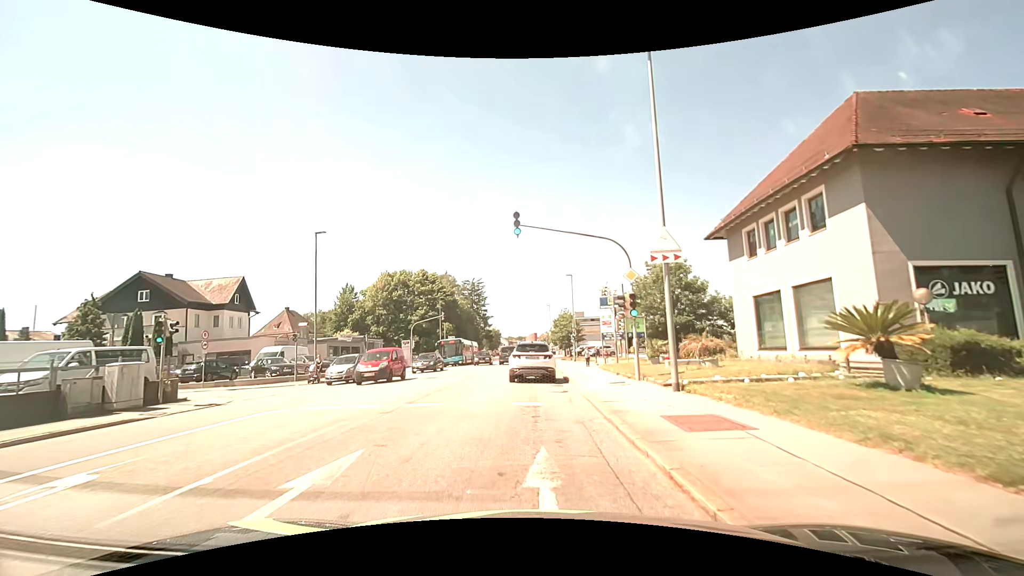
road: tertiary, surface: asphalt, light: Day
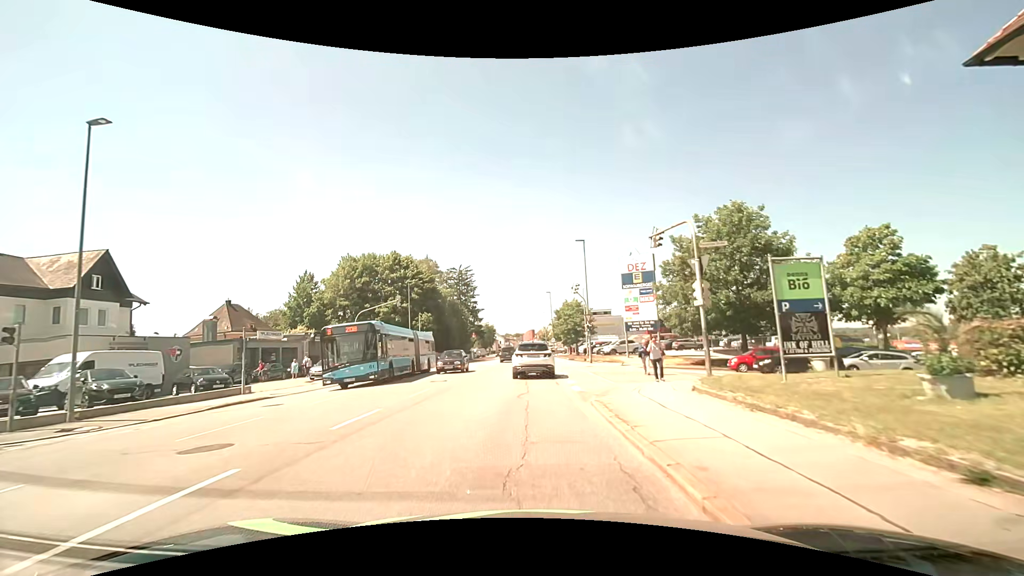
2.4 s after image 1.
(+0.2, +18.1) m; 0°
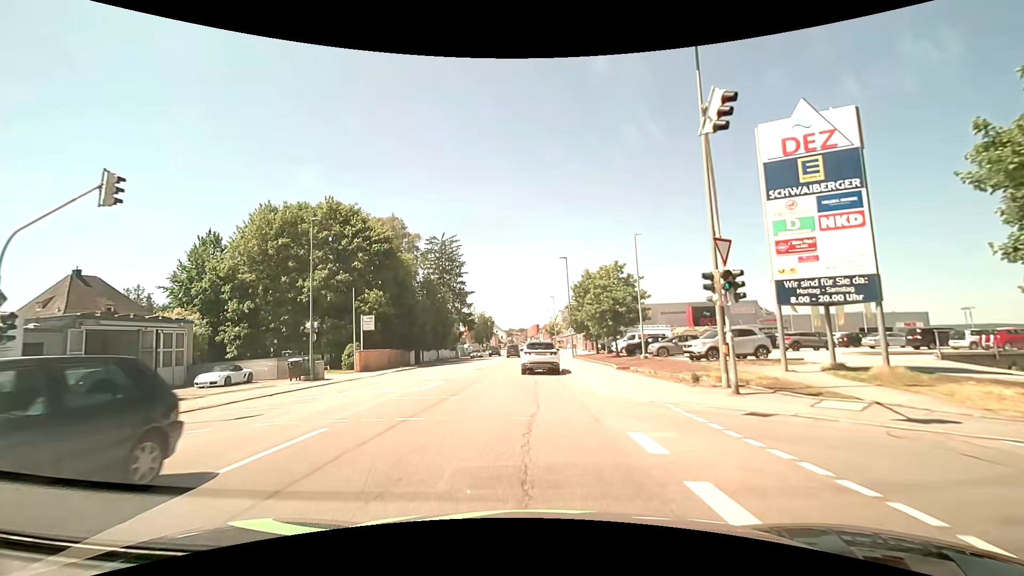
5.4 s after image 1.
(+0.1, +27.9) m; 0°
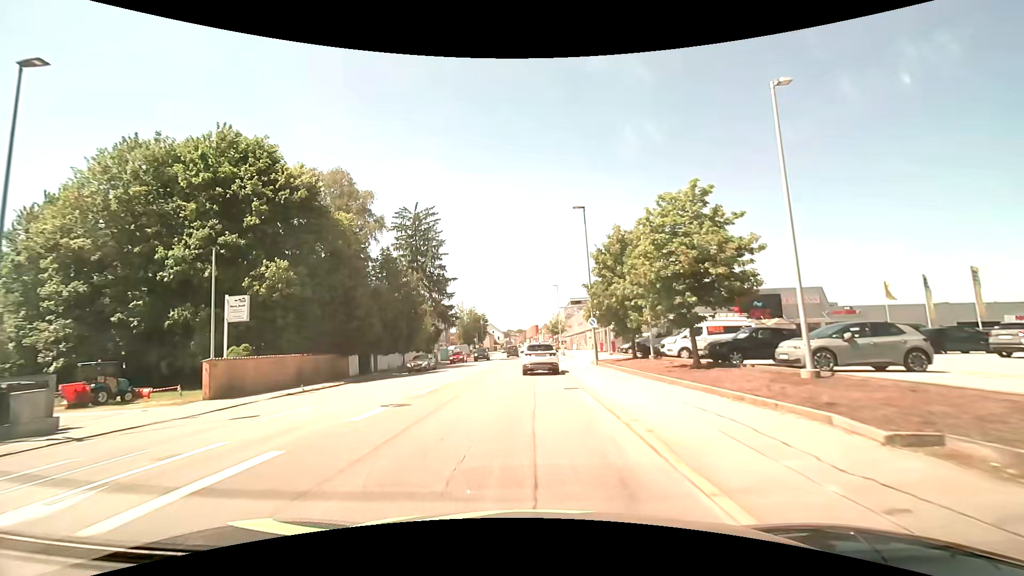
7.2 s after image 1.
(-0.1, +18.9) m; 0°
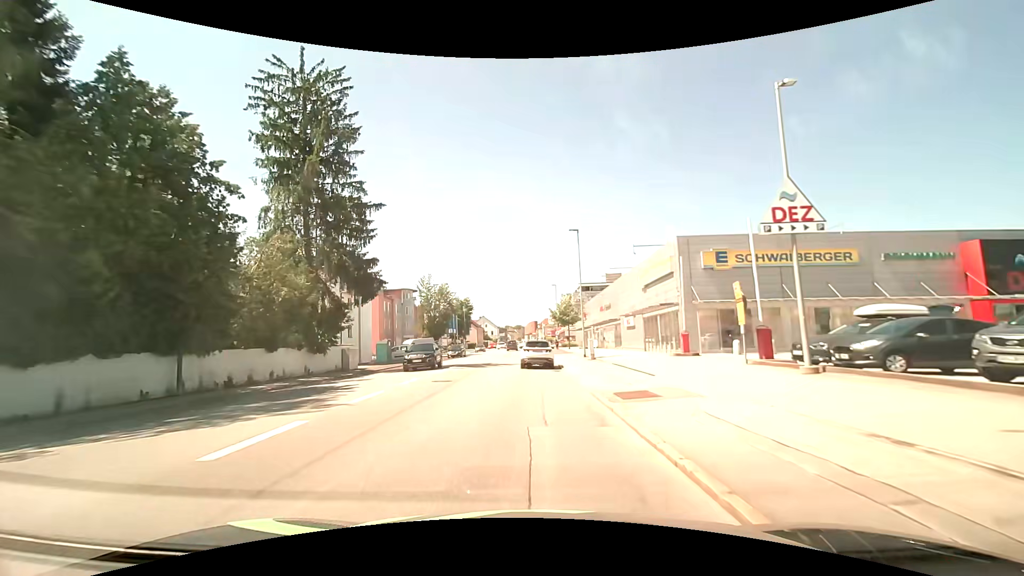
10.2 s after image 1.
(+0.1, +33.9) m; 0°
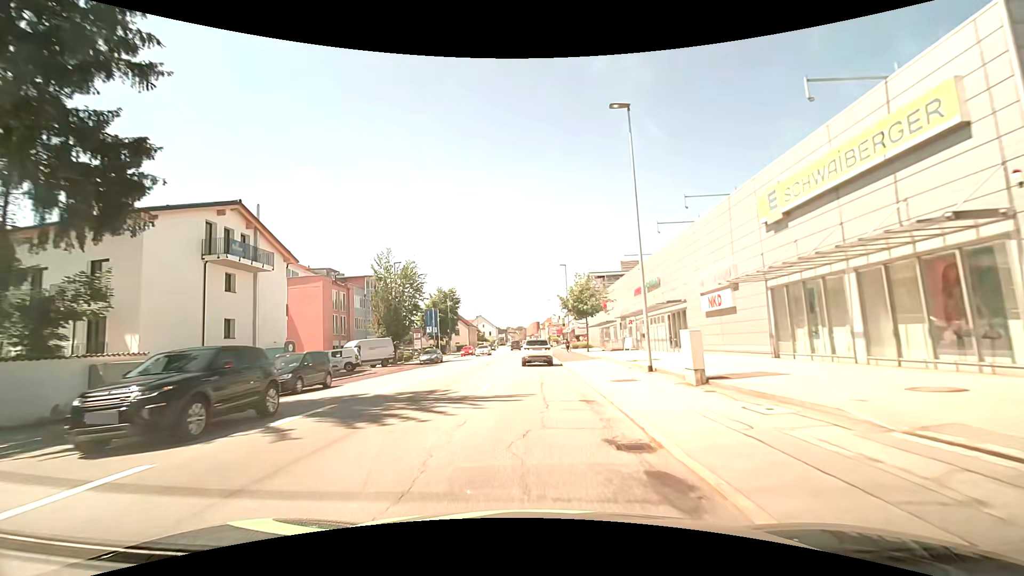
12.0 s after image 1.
(0.0, +21.4) m; -1°
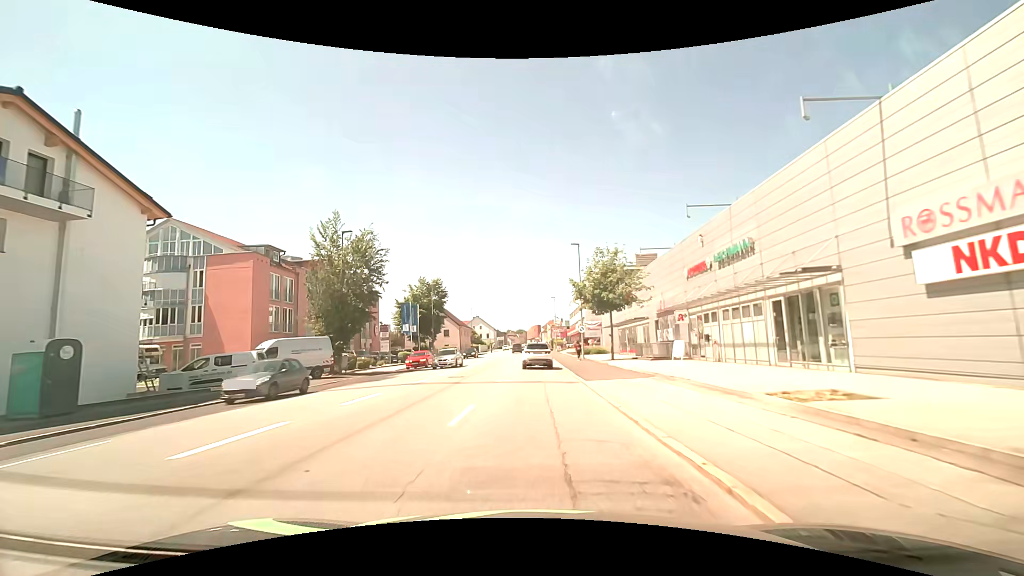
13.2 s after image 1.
(+0.1, +14.6) m; 0°
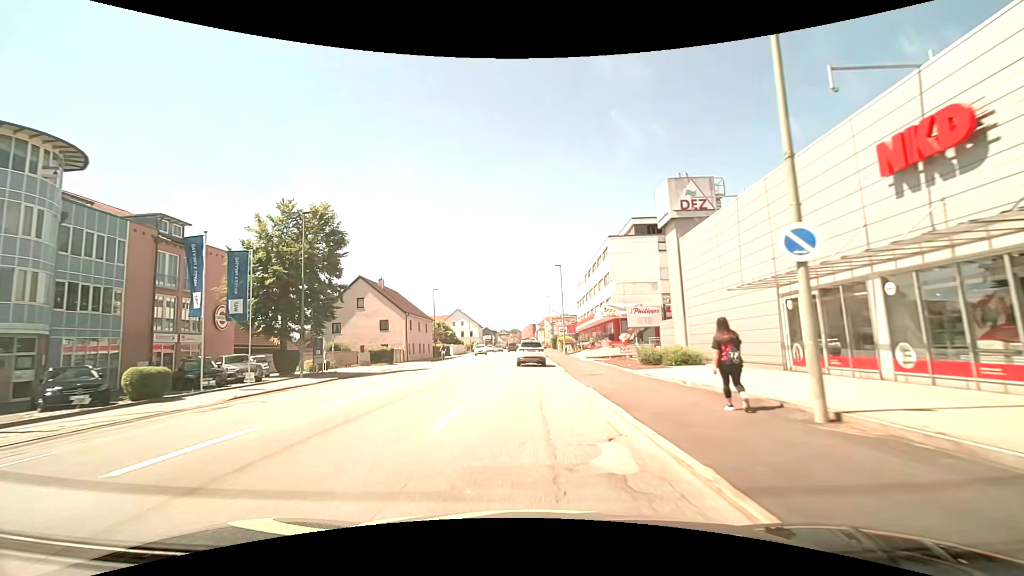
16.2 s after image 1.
(+0.2, +37.0) m; +1°
(0, +10) (0, +20) (0, +30) (0, +40) (0, +50) (0, +60) (-1, +70) (-1, +80) (-1, +90) (-1, +100) m
